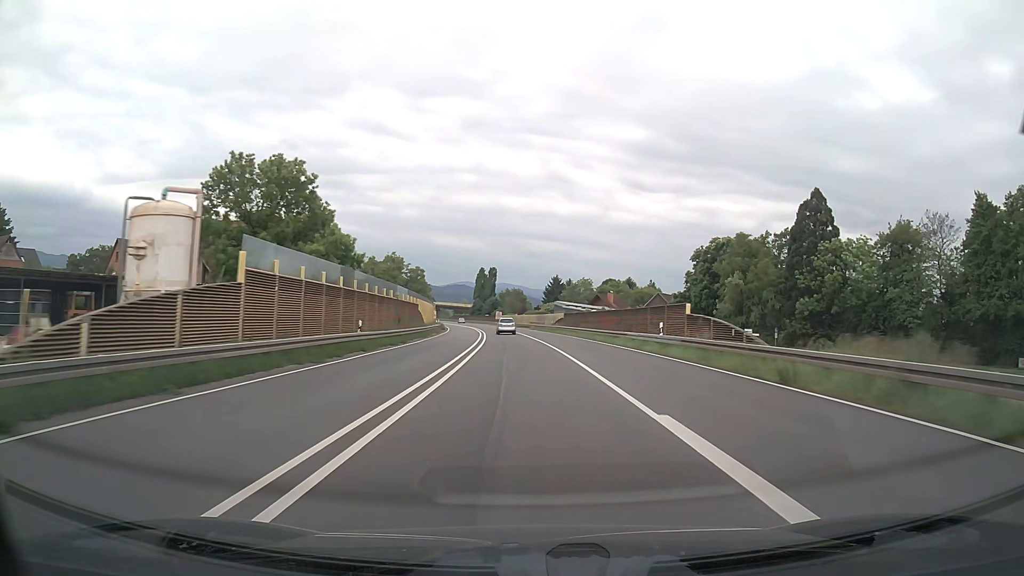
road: trunk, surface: asphalt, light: Day
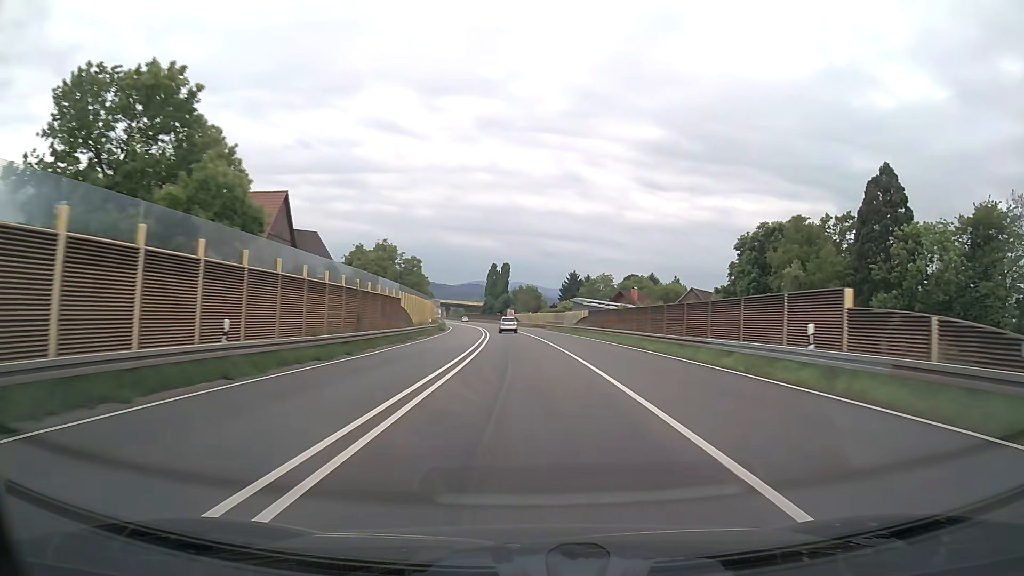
(-0.2, +15.3) m; -1°
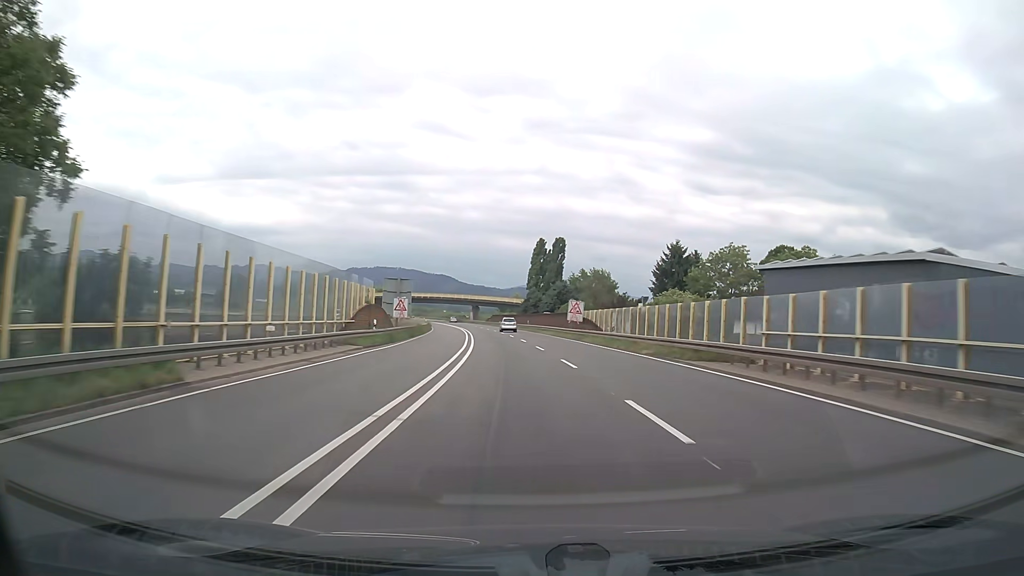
(-3.4, +77.0) m; -4°
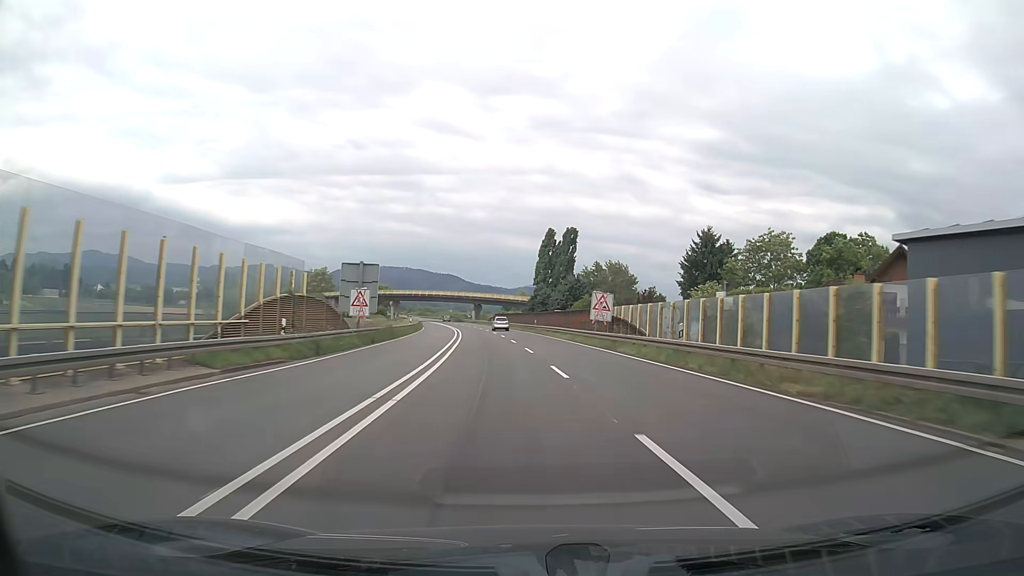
(-0.1, +15.5) m; -1°
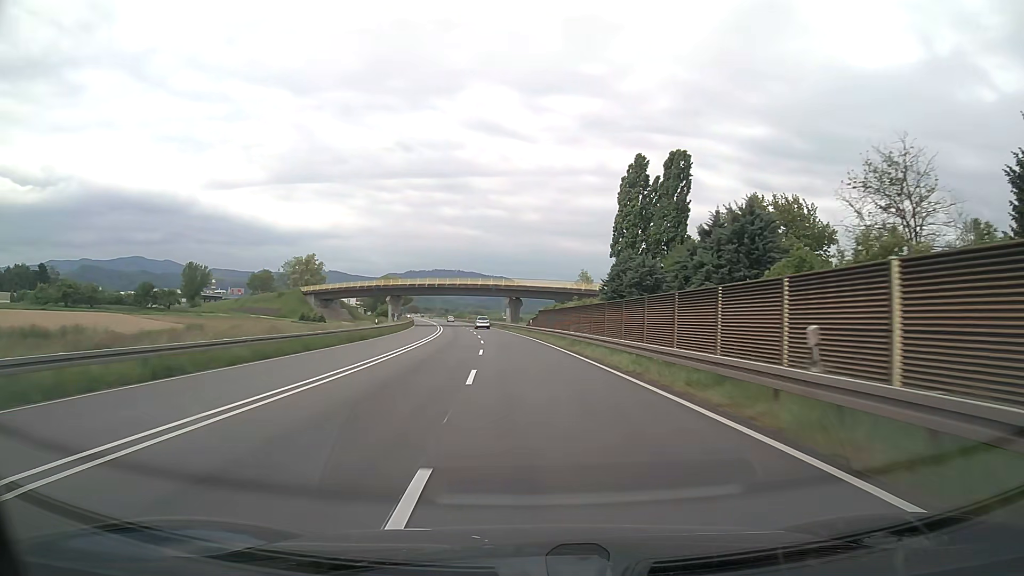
(-2.0, +61.8) m; -4°
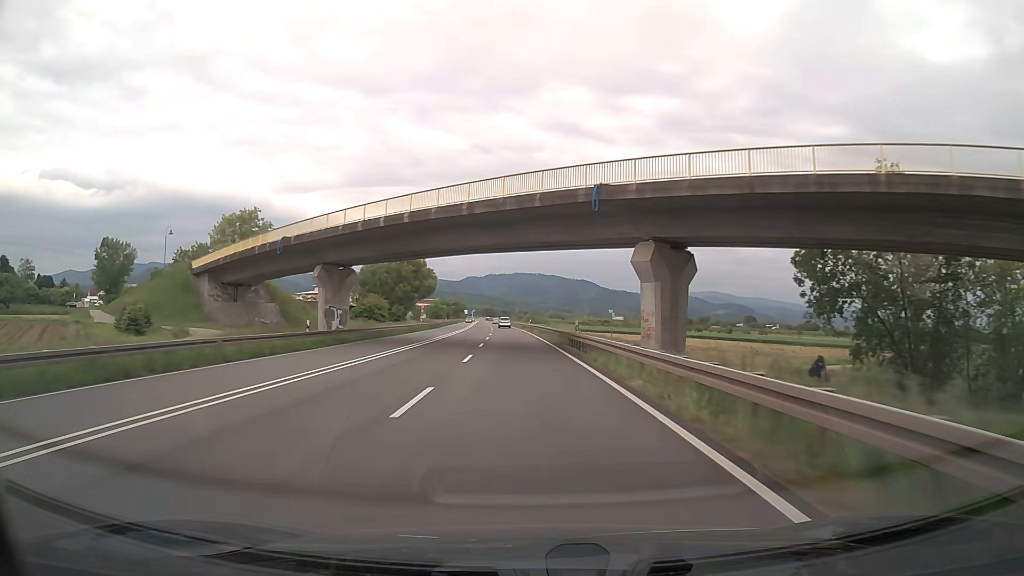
(-4.9, +77.1) m; -7°
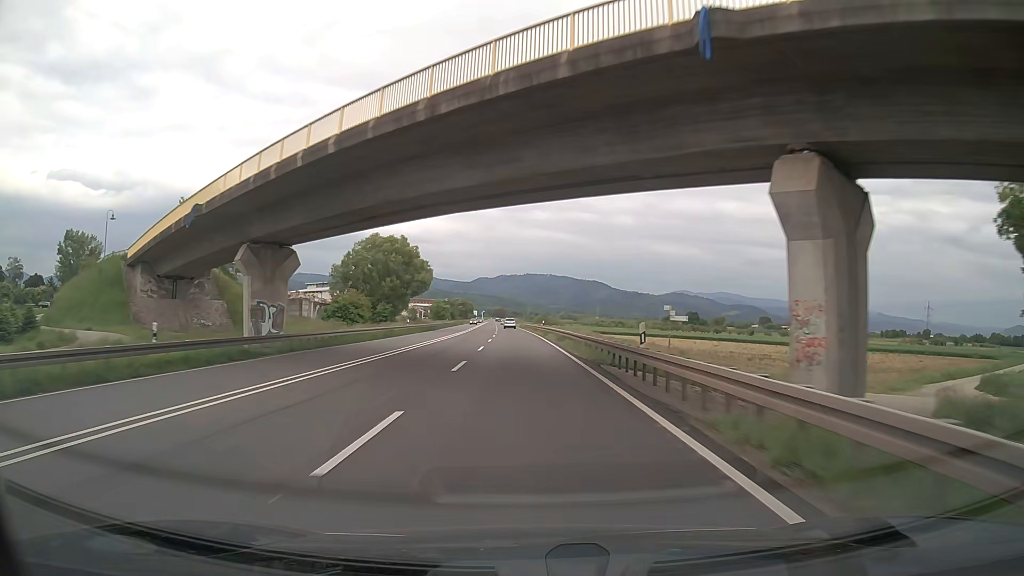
(-0.2, +15.5) m; -1°
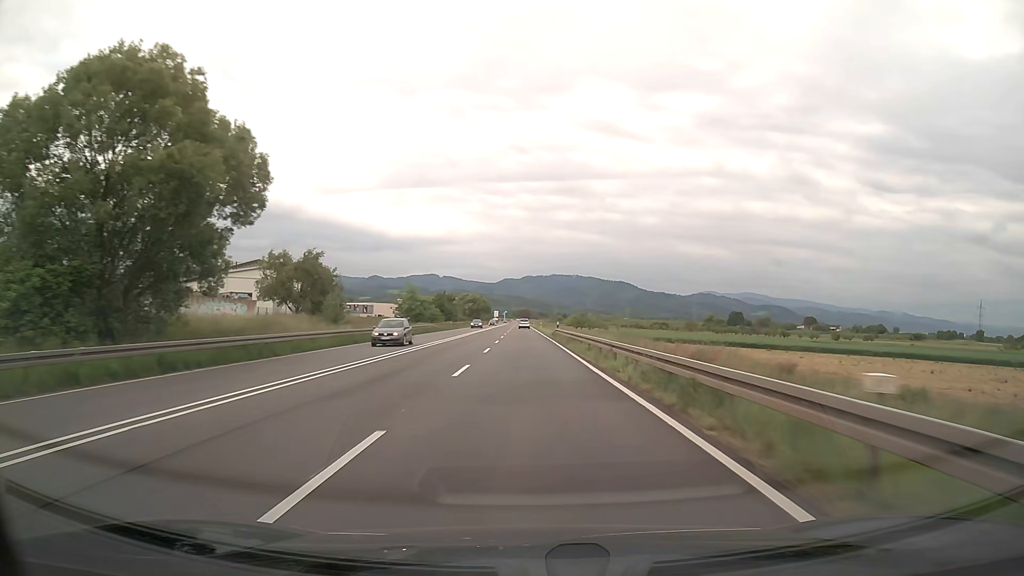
(-1.4, +62.0) m; -2°
(0, +10) (0, +20) (0, +30) (0, +40) (0, +50) (0, +60) (-1, +70) (-1, +80) (-1, +90) (-1, +100) m
